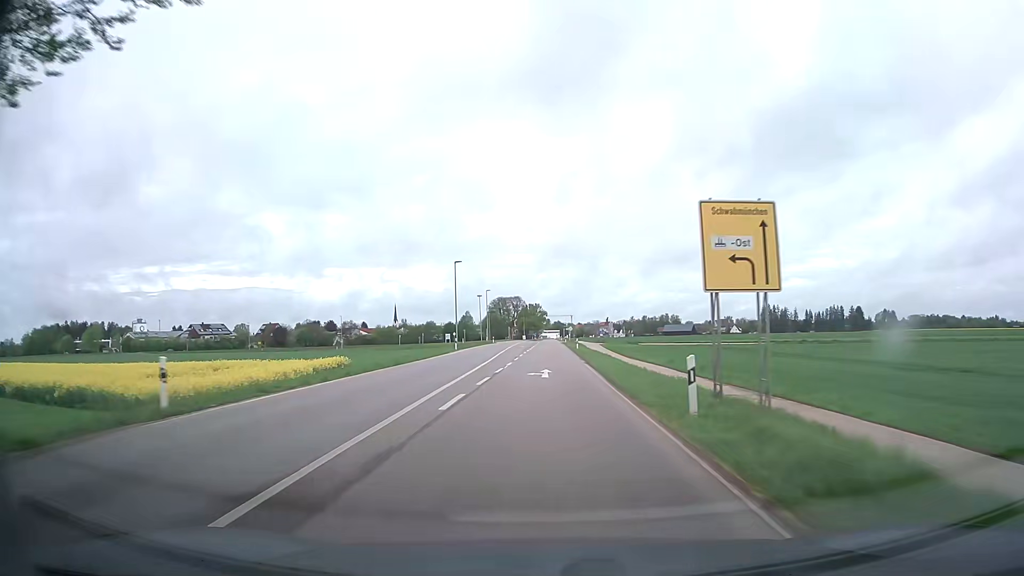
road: tertiary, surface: asphalt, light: Day
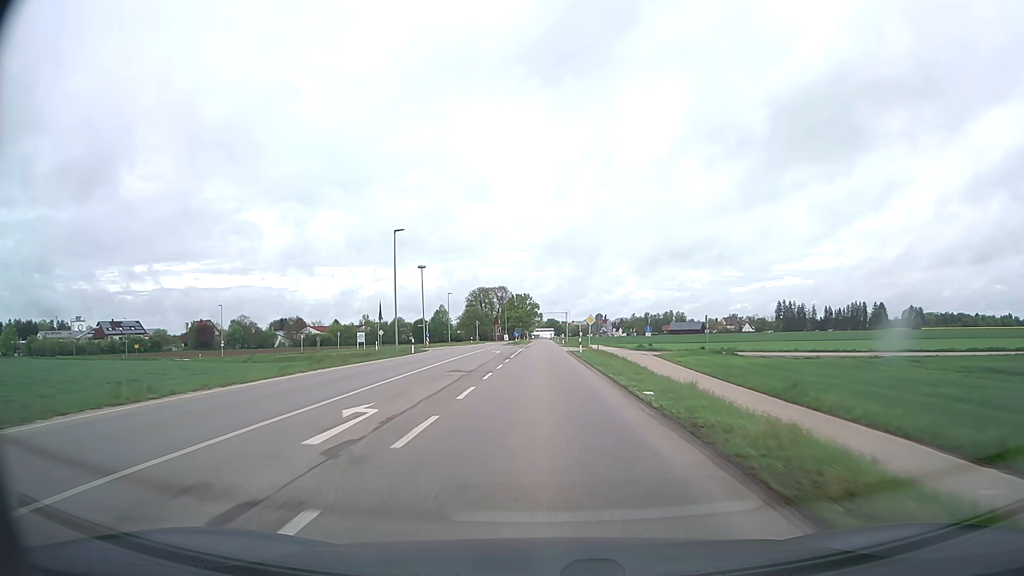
(+0.5, +63.9) m; +1°
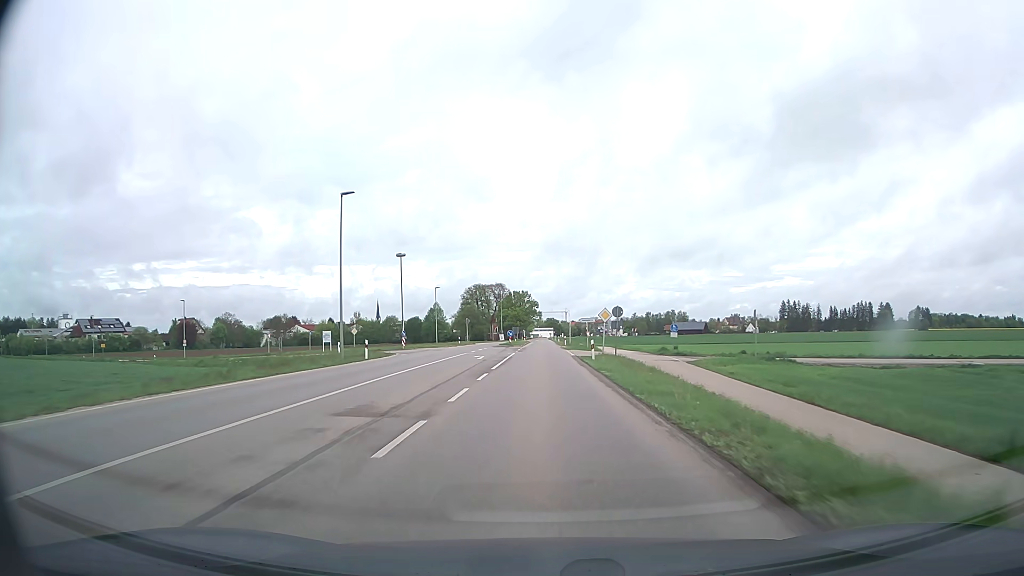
(0.0, +12.7) m; 0°
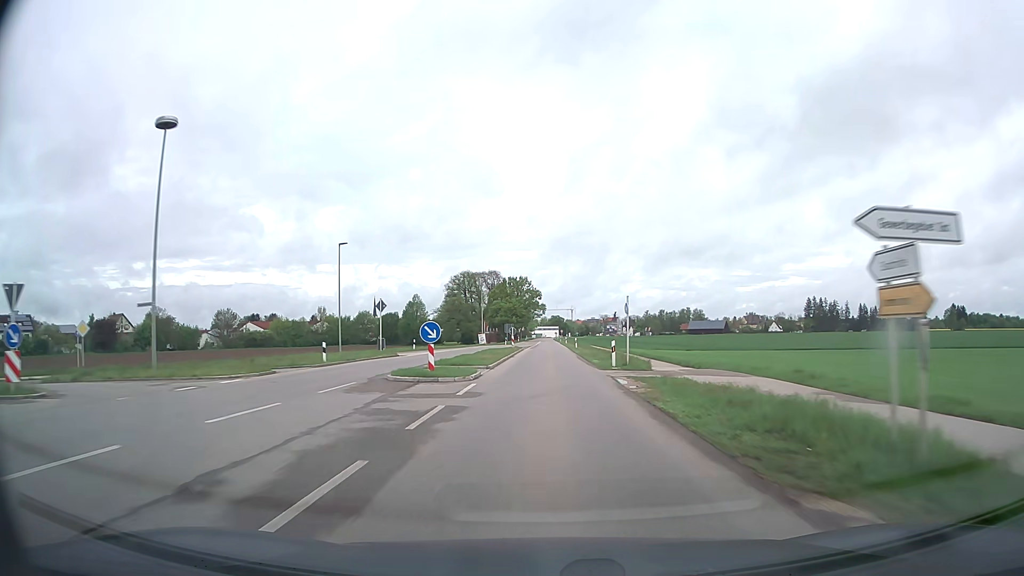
(-0.2, +50.7) m; 0°
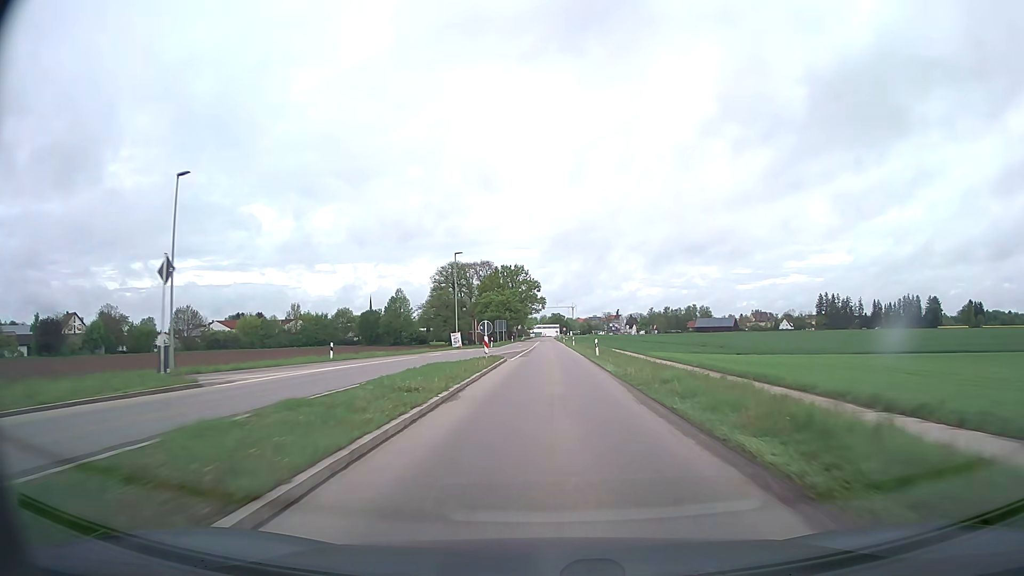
(0.0, +25.2) m; 0°
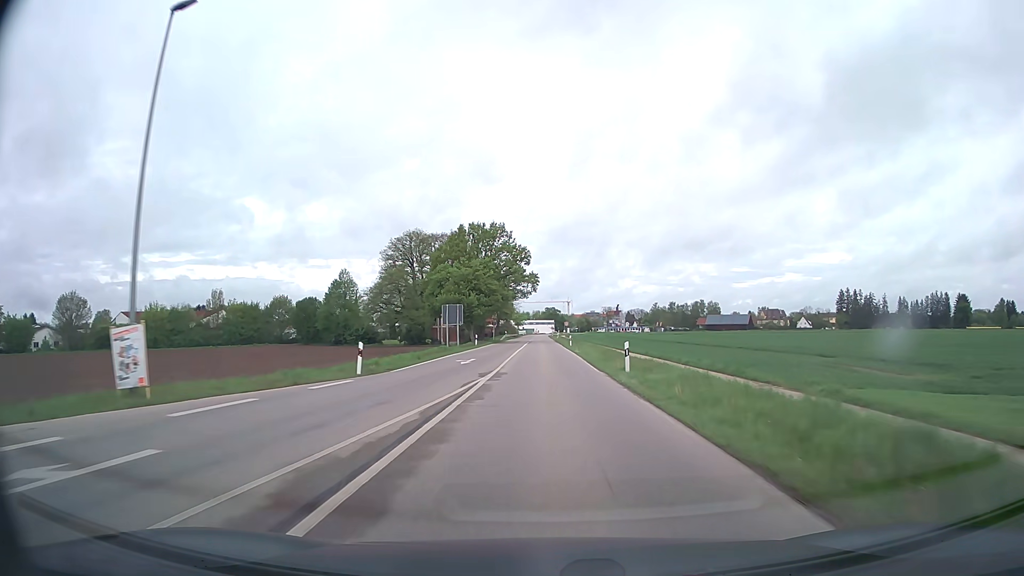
(+0.2, +49.5) m; 0°
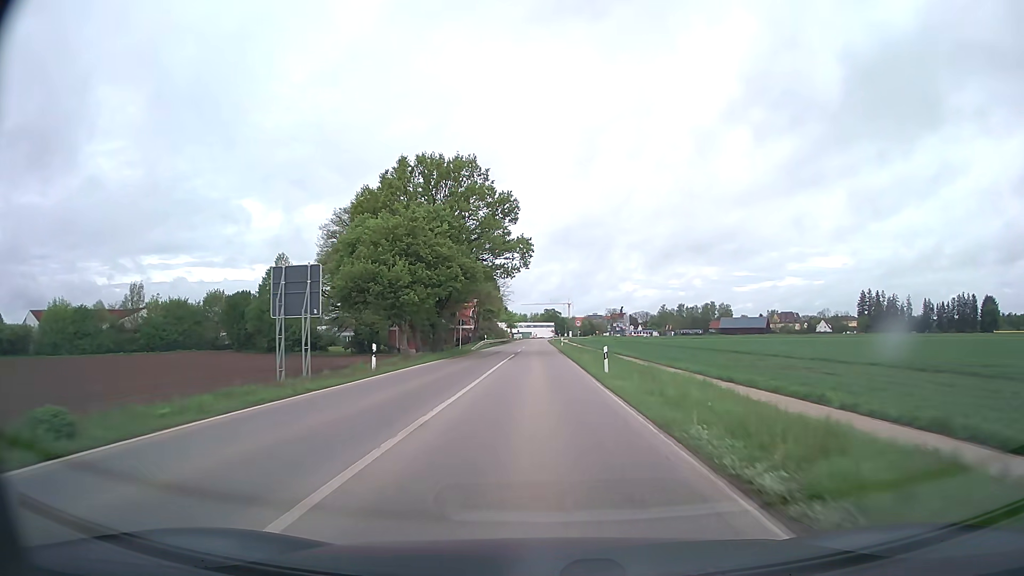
(+0.1, +35.8) m; 0°
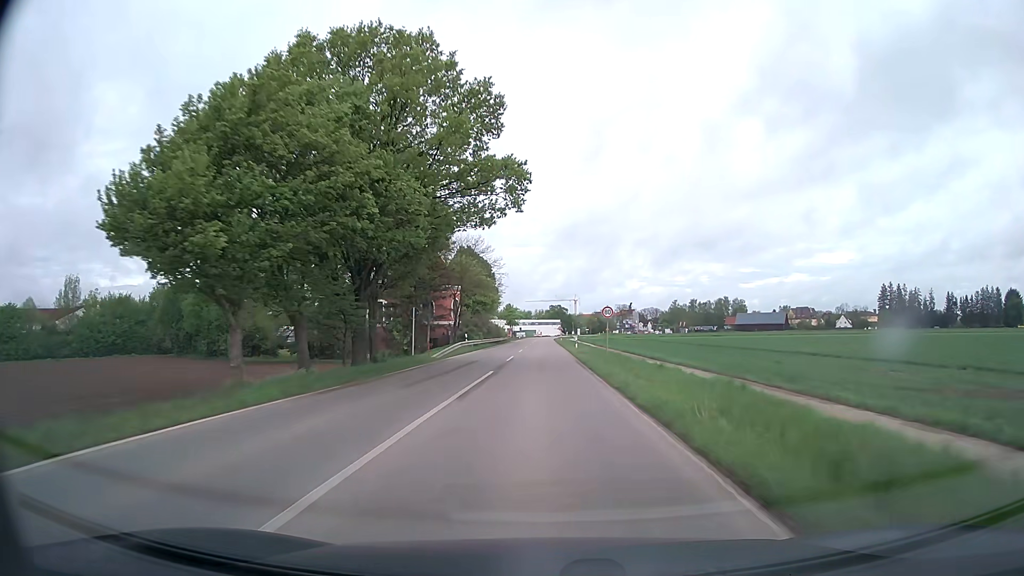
(-0.1, +23.0) m; 0°
(0, +10) (0, +20) (0, +30) (0, +40) (0, +50) (0, +60) (0, +70) (0, +80) (0, +90) (0, +100) m
